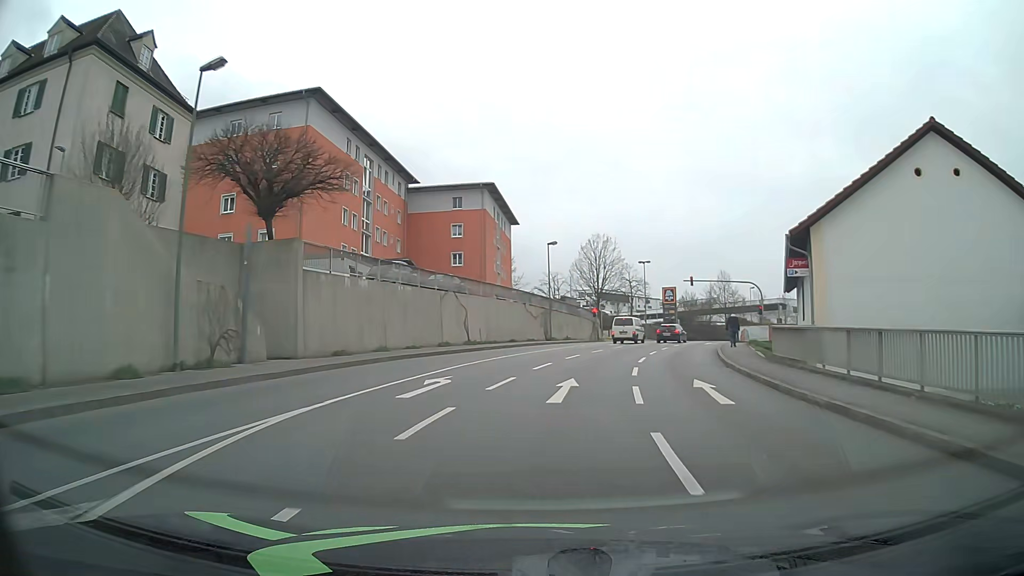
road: tertiary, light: Day
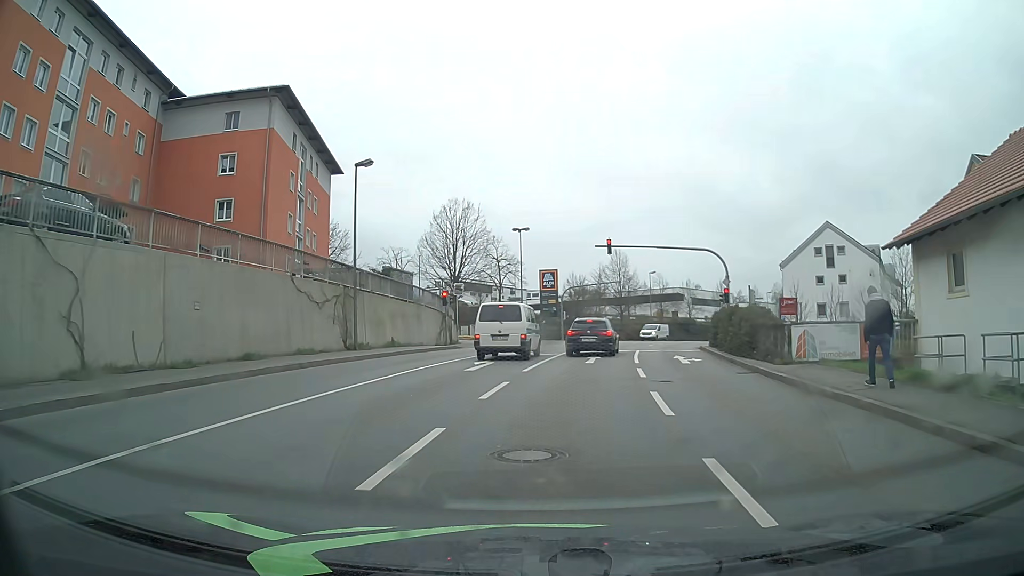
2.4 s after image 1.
(+2.6, +25.5) m; +12°
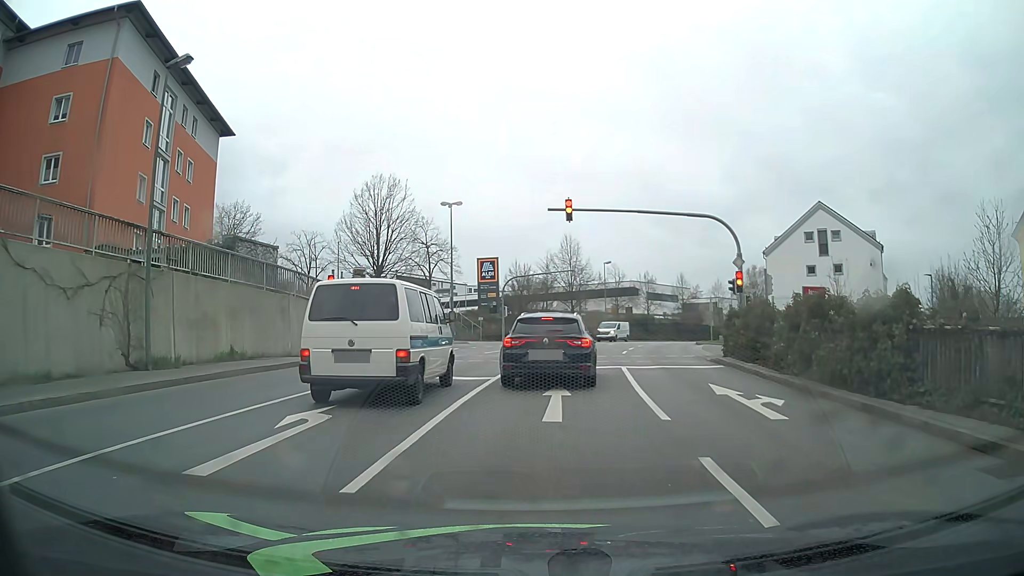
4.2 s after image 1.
(+0.6, +11.7) m; +6°
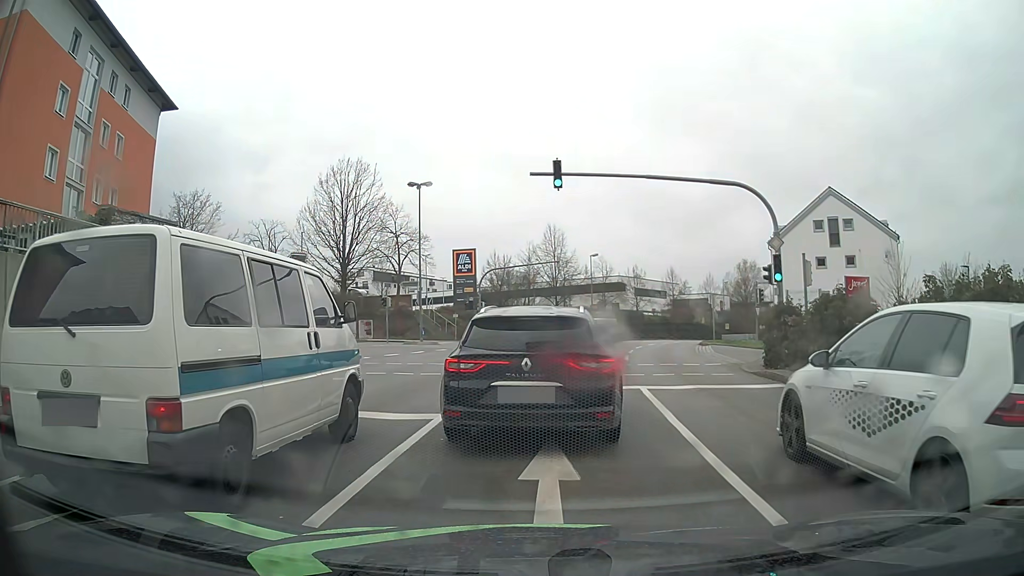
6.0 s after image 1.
(0.0, +5.8) m; +2°
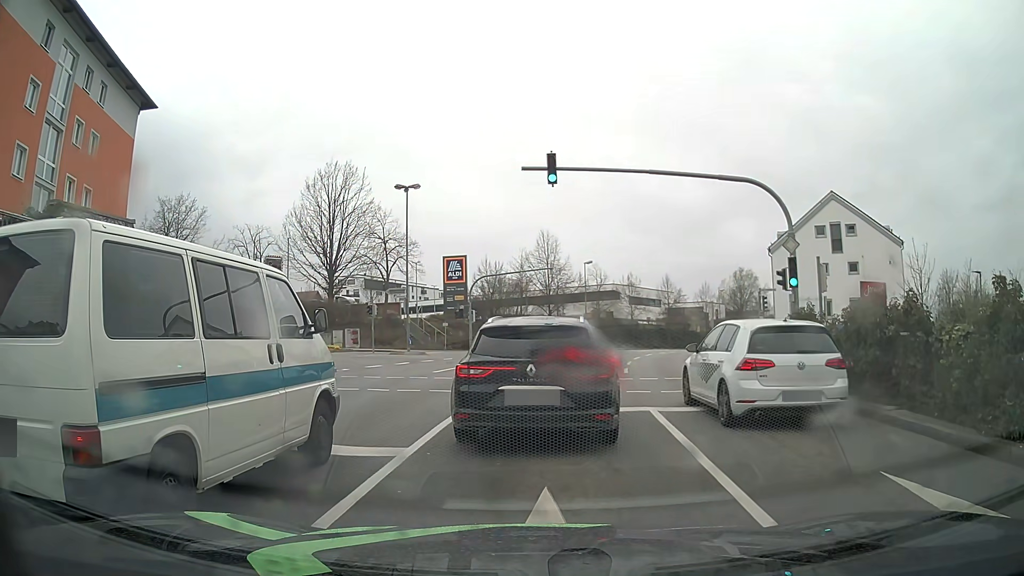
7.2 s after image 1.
(0.0, +1.9) m; -1°
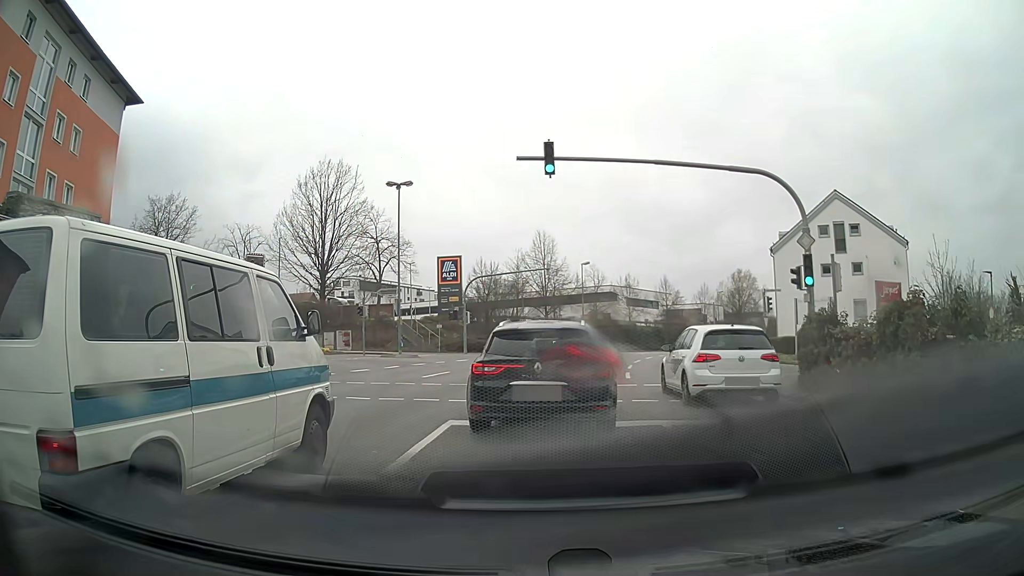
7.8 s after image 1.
(0.0, +1.5) m; -1°
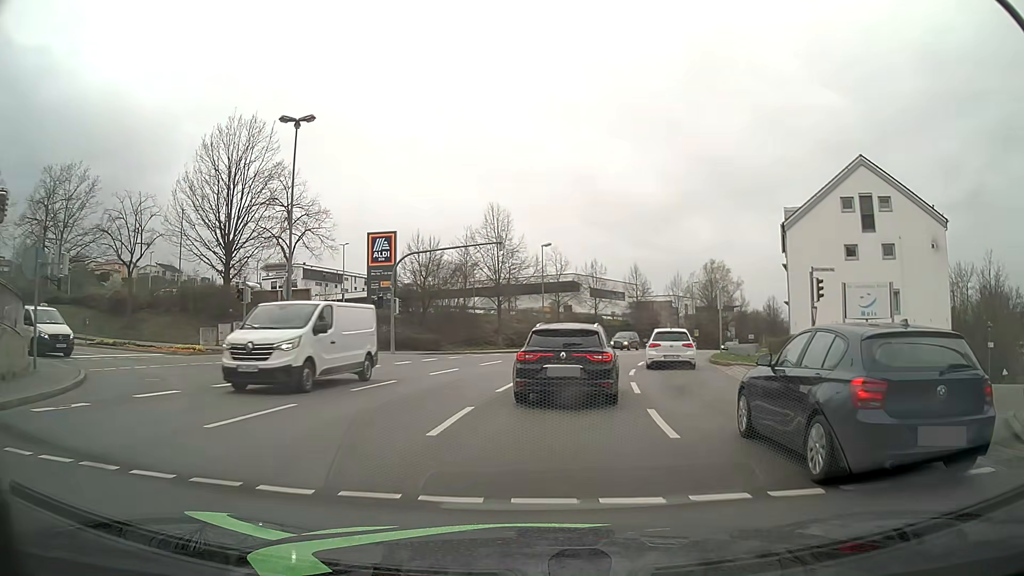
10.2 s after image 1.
(+0.6, +12.3) m; +5°
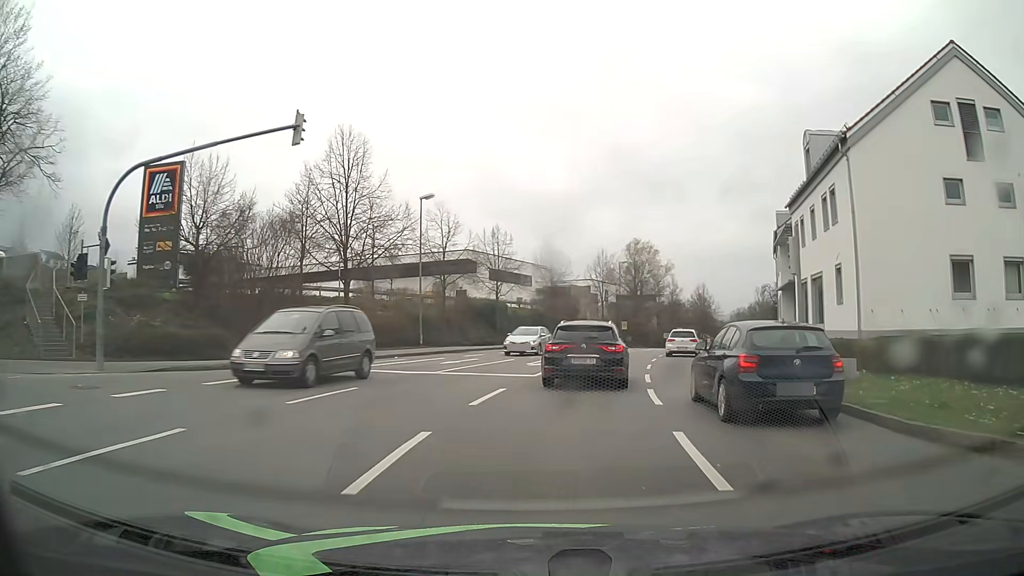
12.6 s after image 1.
(+1.6, +21.5) m; +8°
(0, +10) (+2, +20) (+4, +30) (+6, +39) (+9, +49) (+12, +58) (+16, +68) (+19, +77) (+23, +86) (+27, +95) m
